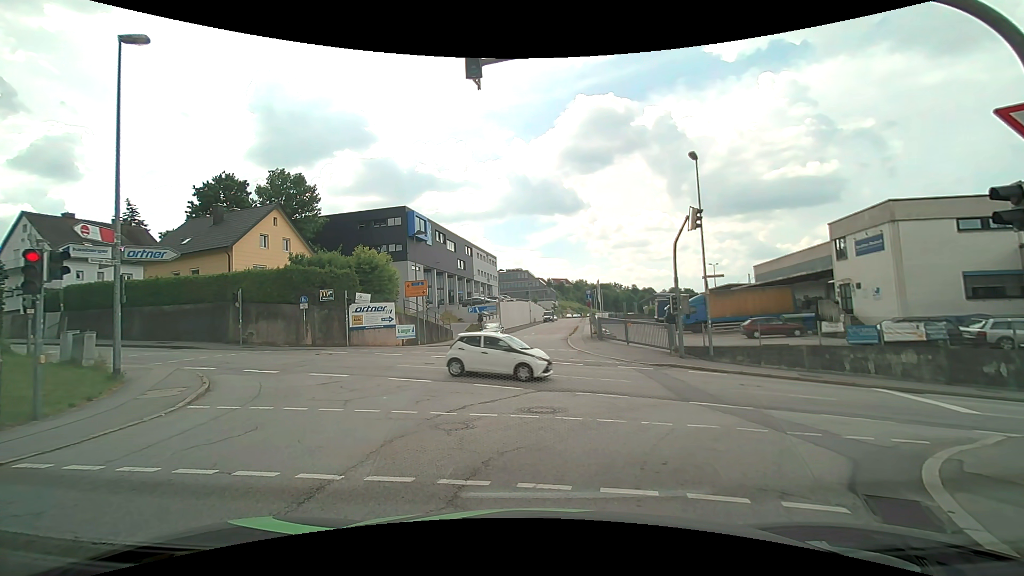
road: residential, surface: asphalt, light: Day
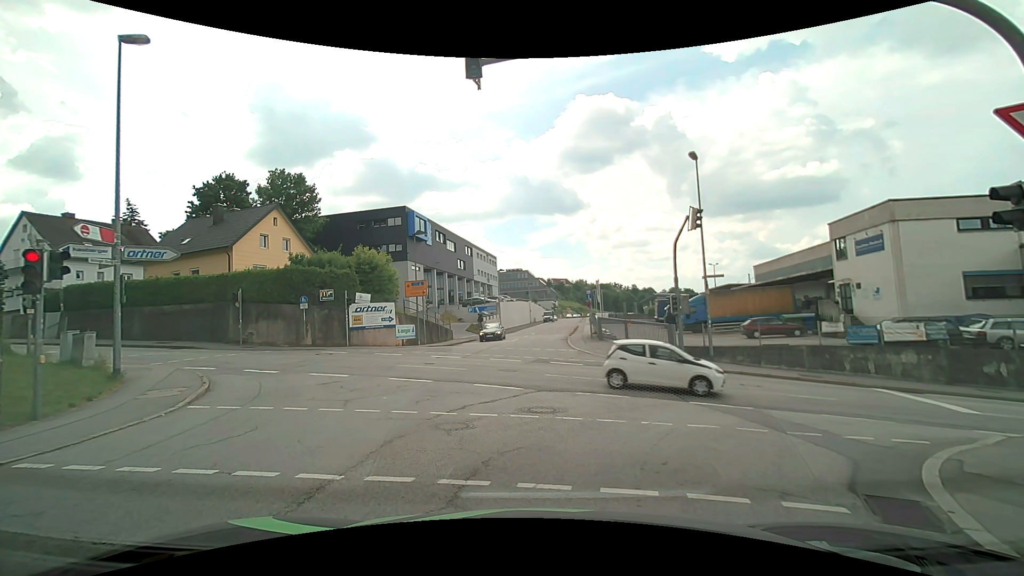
(0.0, 0.0) m; 0°
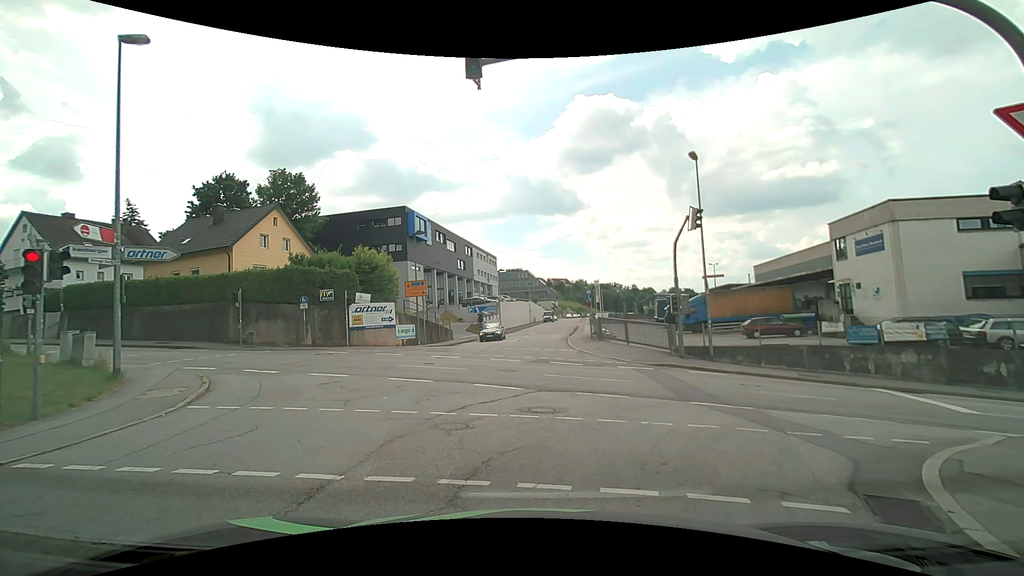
(0.0, 0.0) m; 0°
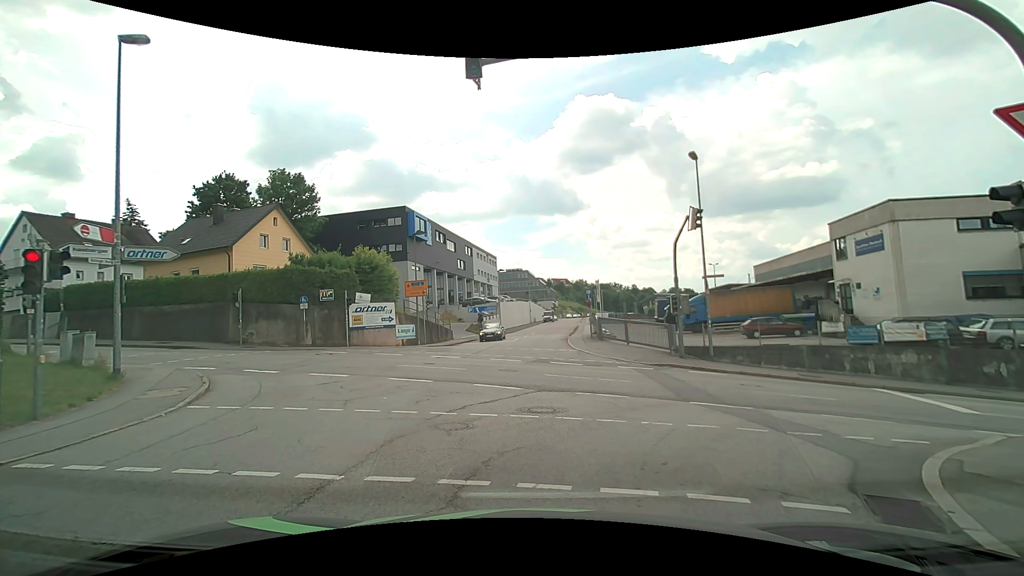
(0.0, 0.0) m; 0°
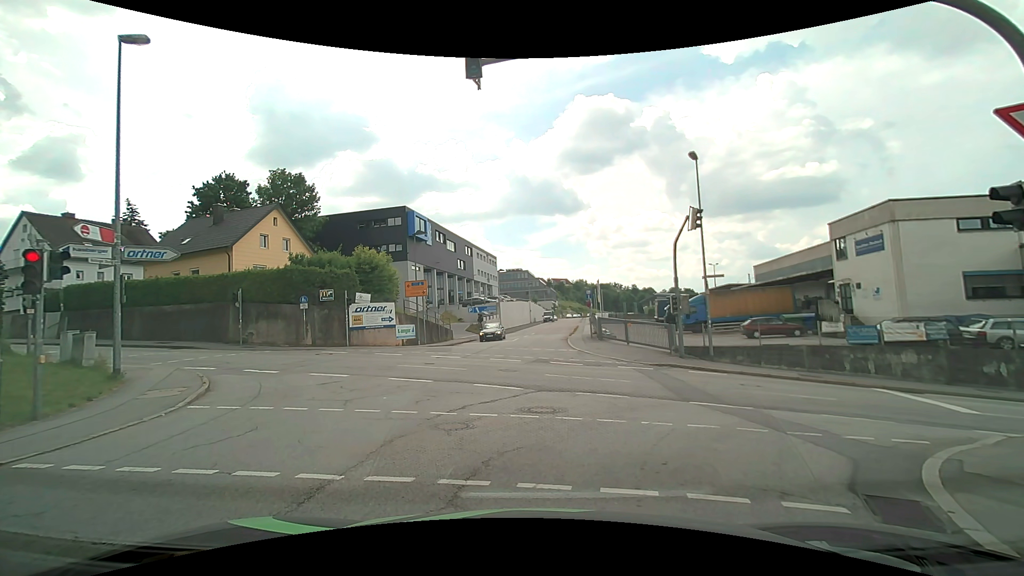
(0.0, 0.0) m; 0°
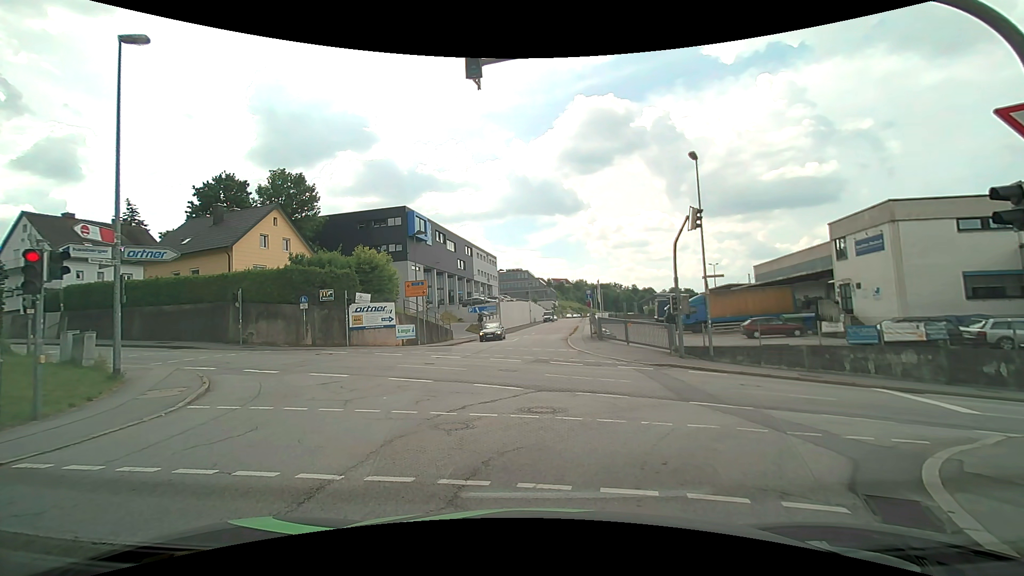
(0.0, 0.0) m; 0°
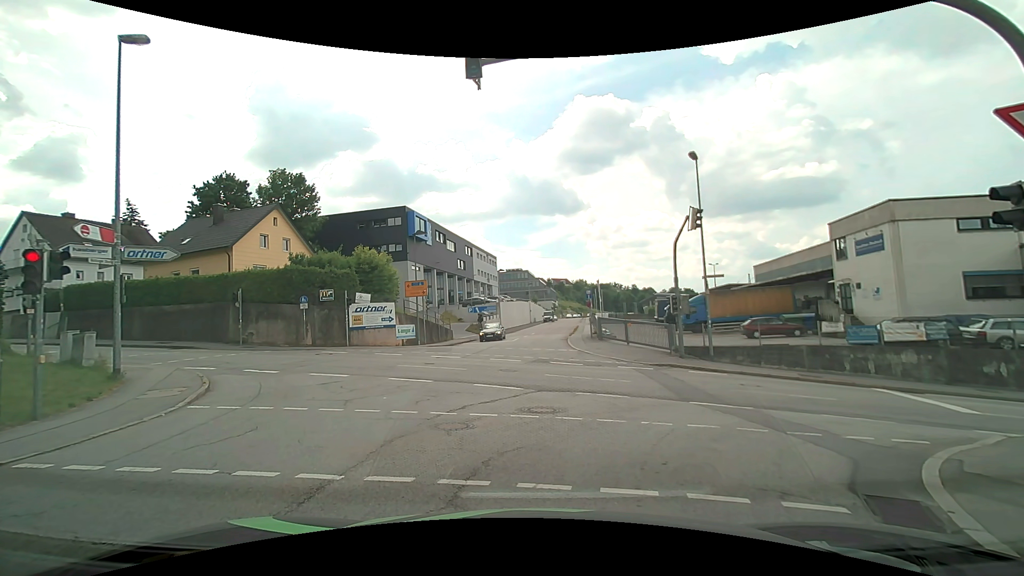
(0.0, 0.0) m; 0°
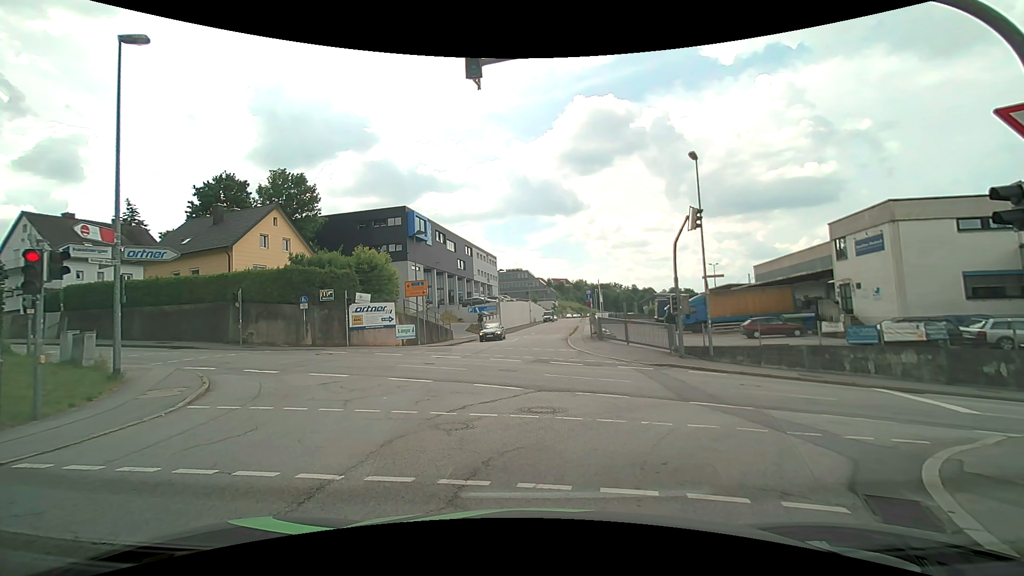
(0.0, 0.0) m; 0°
(+1, +10) (+2, +20) (+2, +30) (+3, +40) (+5, +50) (+7, +60) (+9, +69) (+11, +79) (+12, +89) (+14, +99) m
